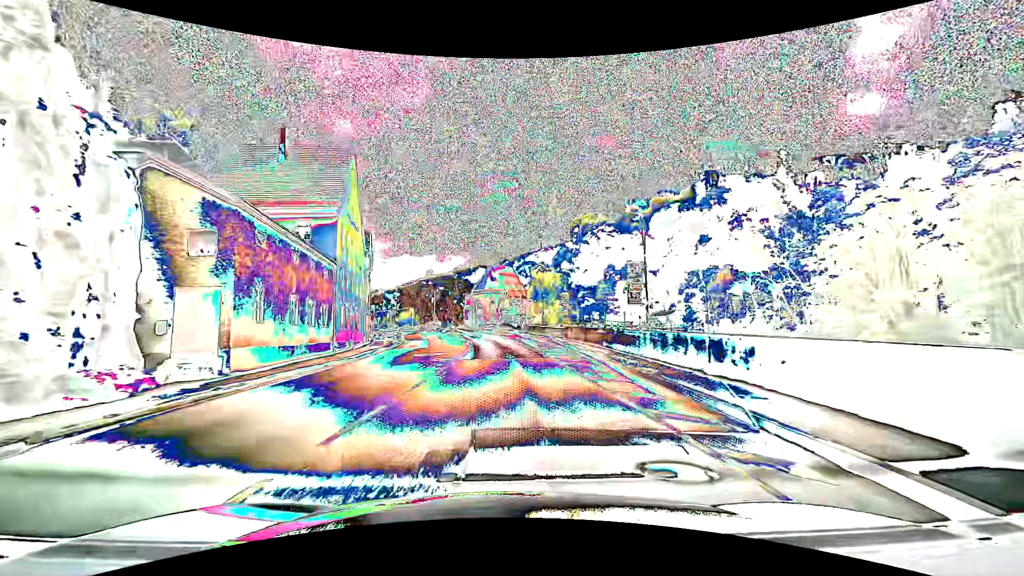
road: primary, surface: asphalt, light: Day
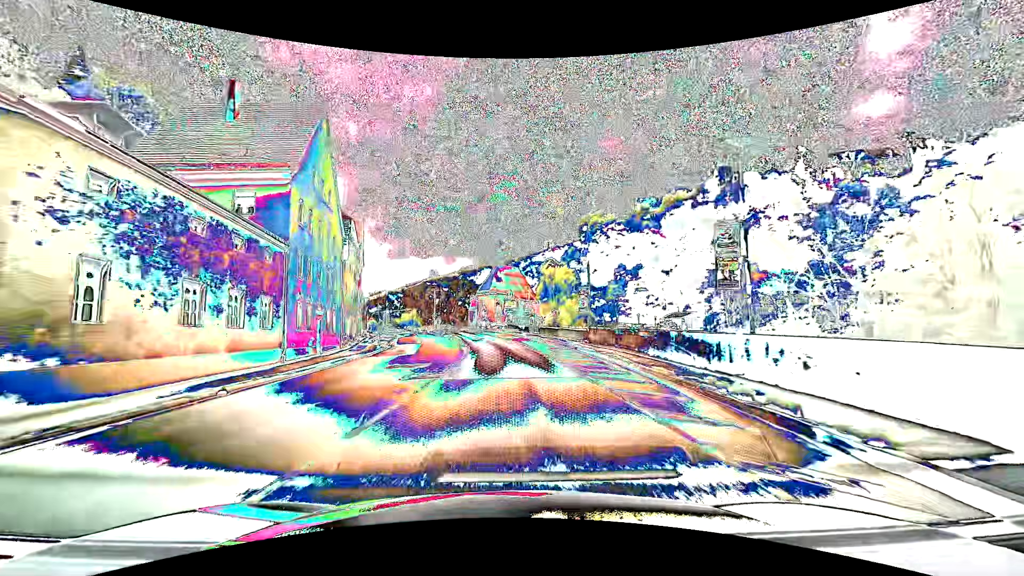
(+0.1, +8.5) m; 0°
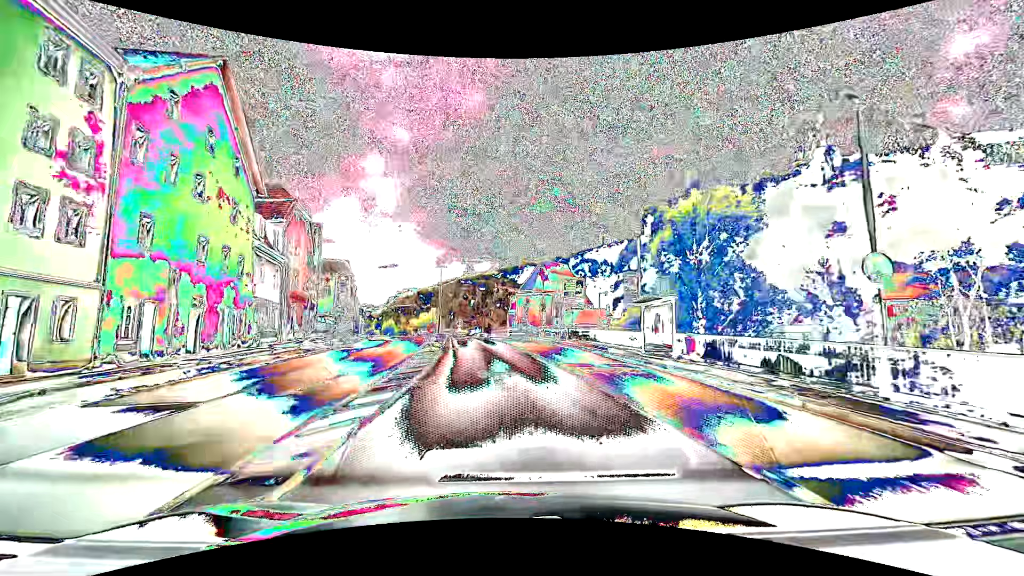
(-1.5, +40.1) m; -5°
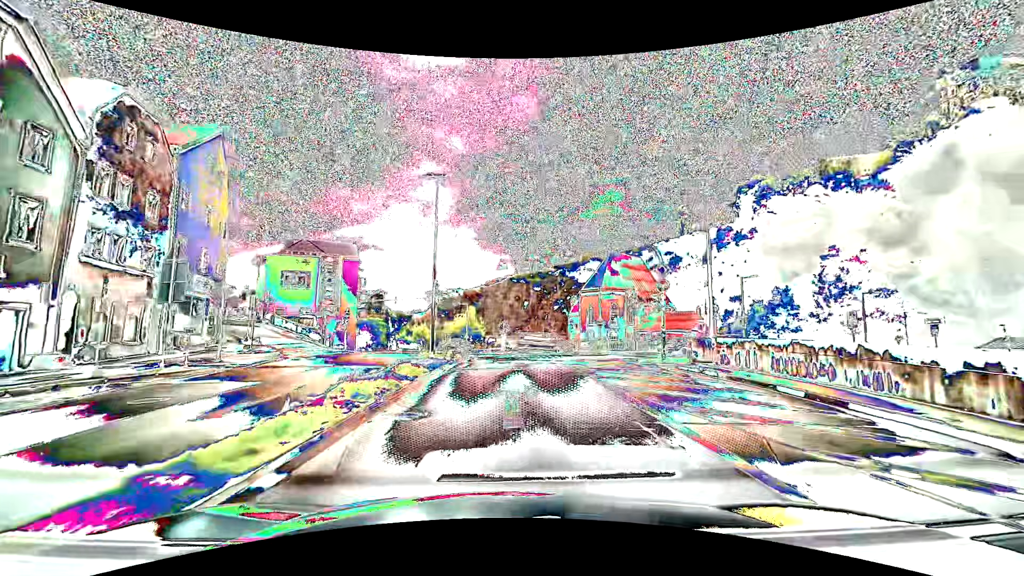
(-2.1, +35.9) m; -6°
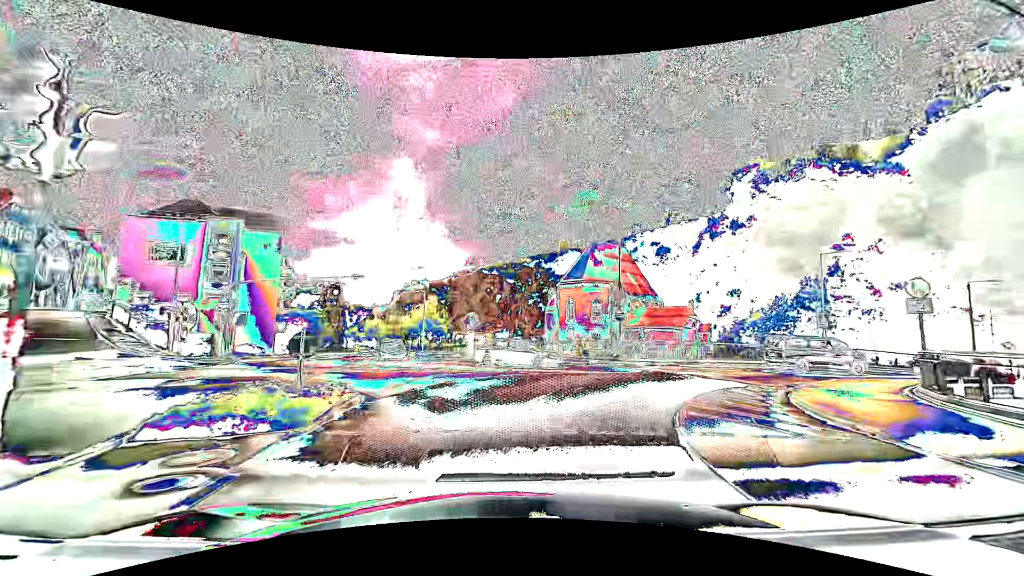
(-0.1, +18.0) m; +3°
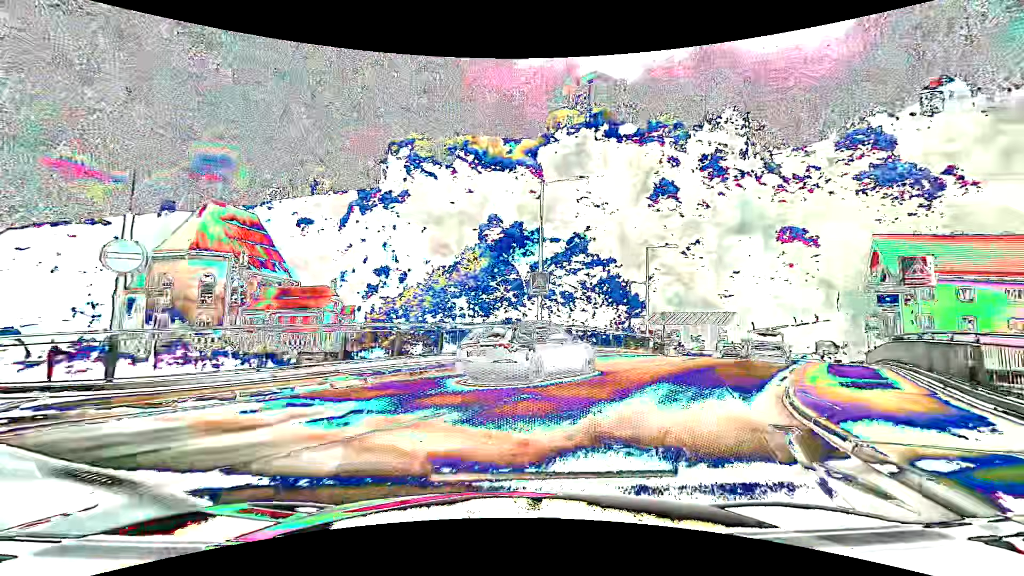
(+5.8, +18.9) m; +39°
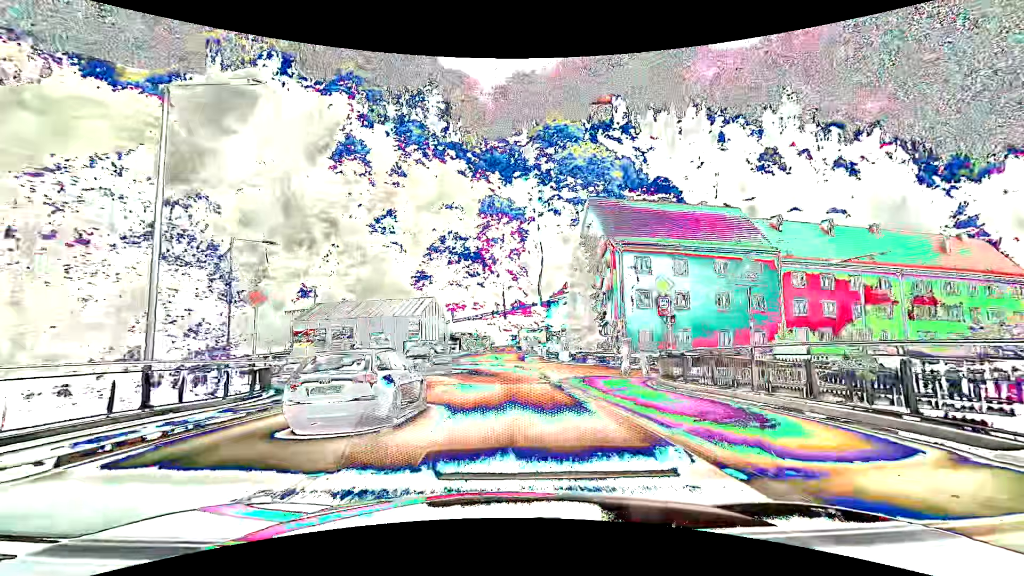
(+10.3, +23.3) m; +33°
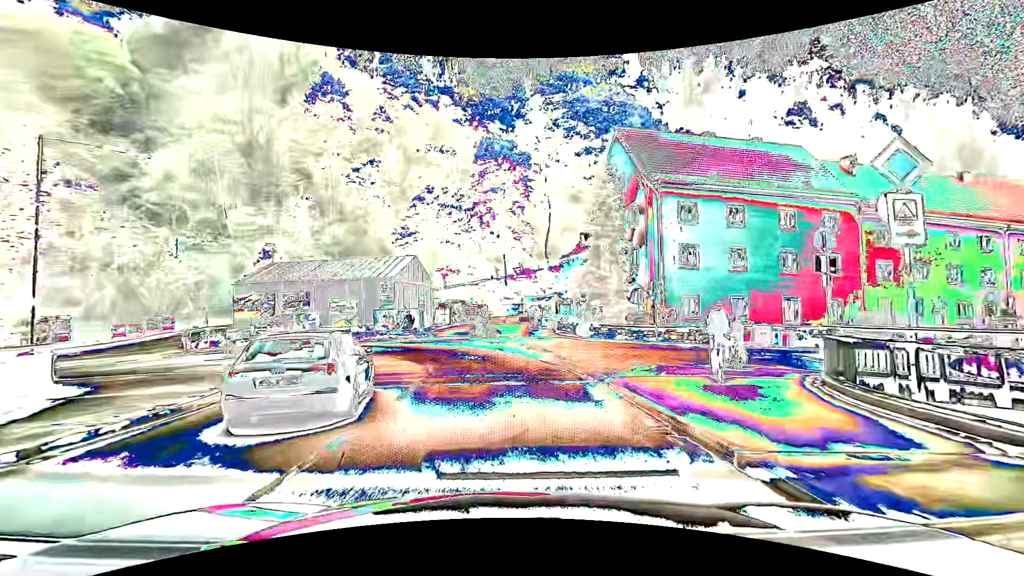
(0.0, +10.8) m; 0°
(0, +10) (-1, +20) (-7, +28) (-16, +32) (-26, +32) (-36, +31) (-46, +29) (-56, +27) (-65, +25) (-75, +22) m
